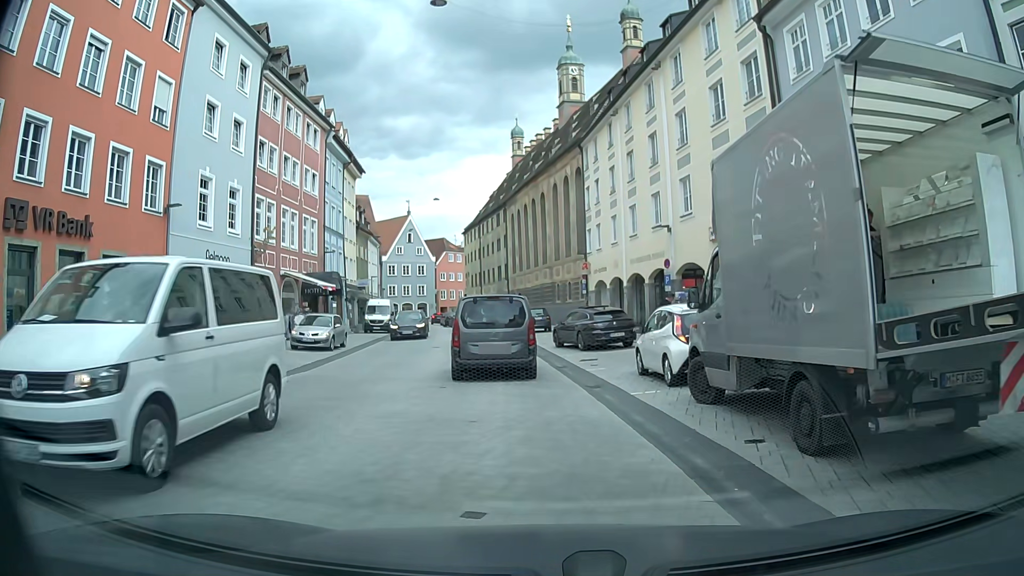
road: secondary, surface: asphalt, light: Day
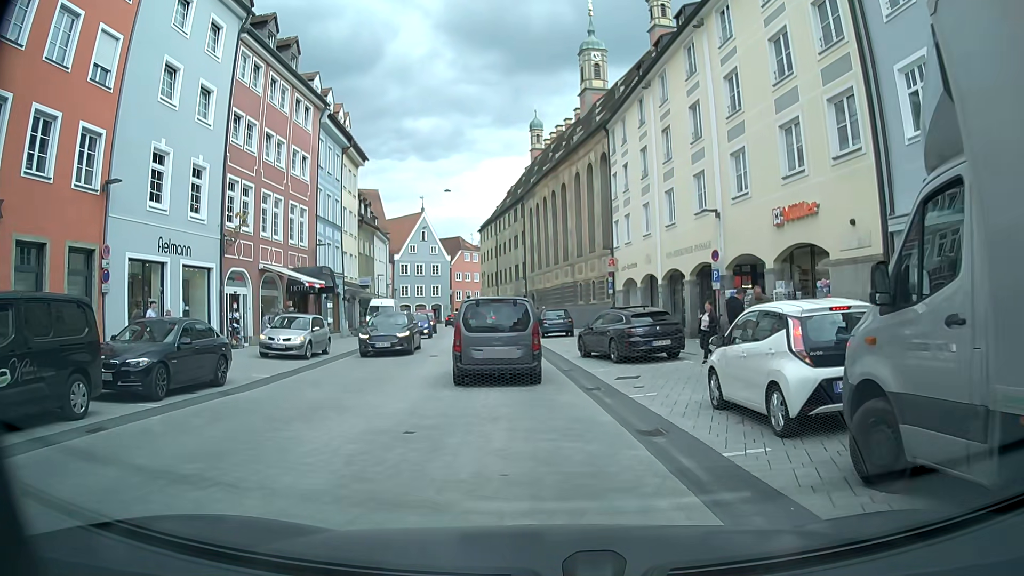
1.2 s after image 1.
(-0.1, +5.0) m; -1°
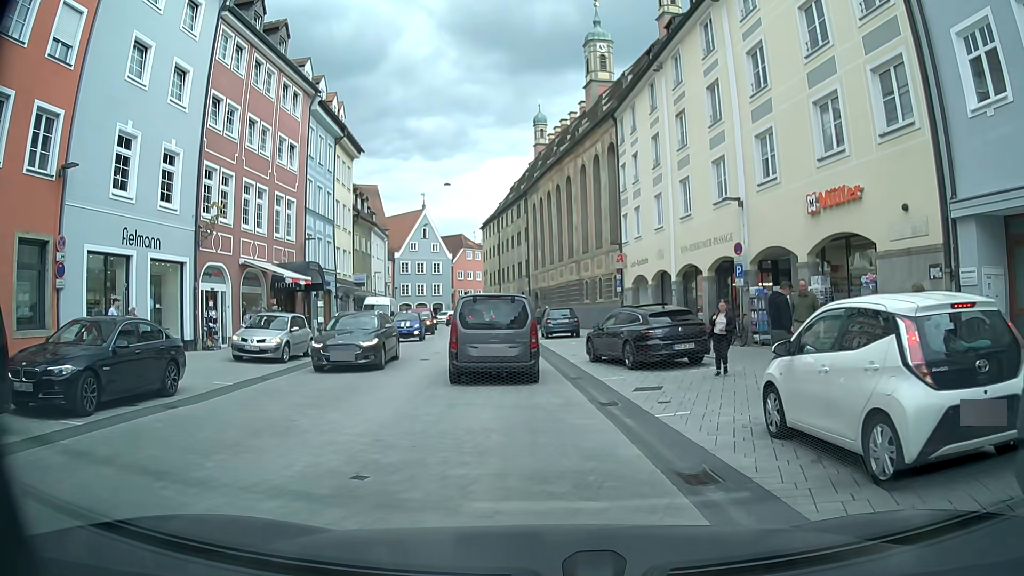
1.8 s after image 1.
(0.0, +2.4) m; 0°
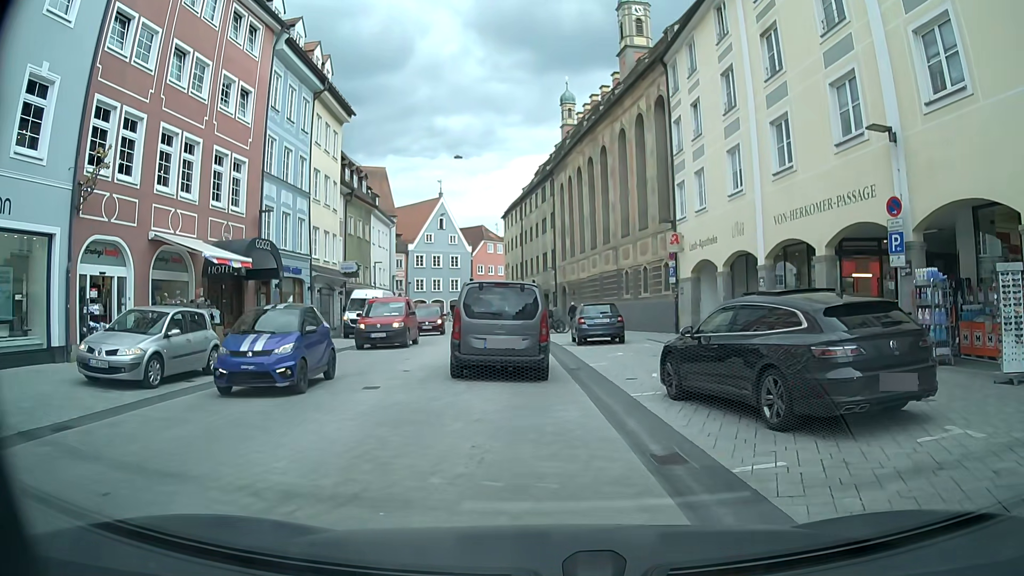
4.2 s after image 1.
(0.0, +8.6) m; -1°
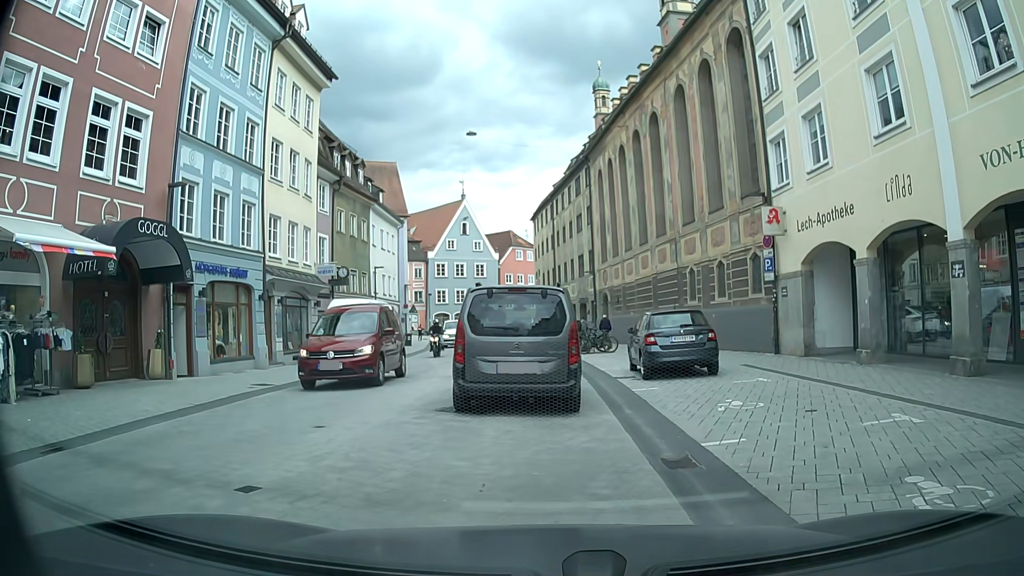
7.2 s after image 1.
(-0.2, +8.8) m; -4°
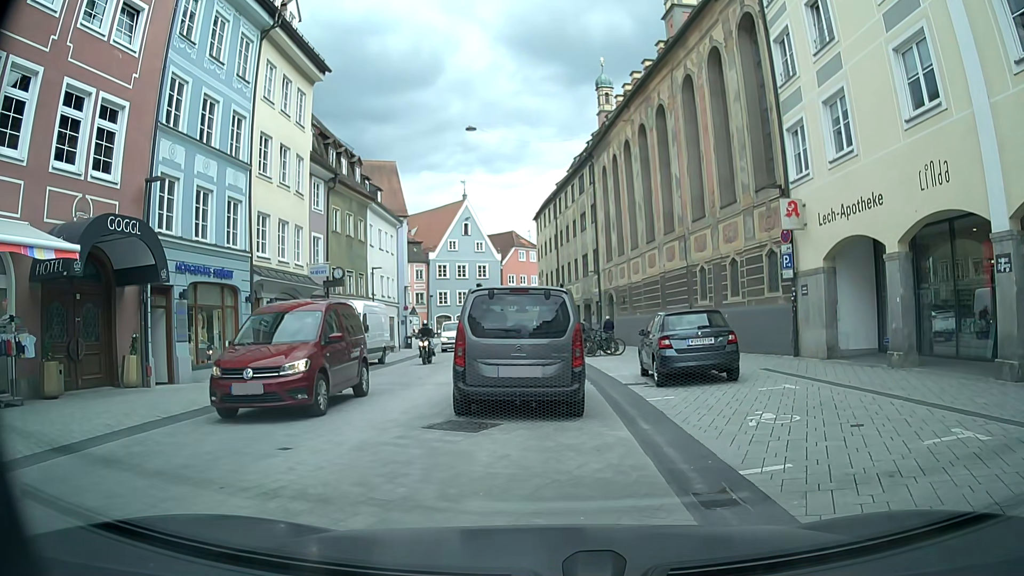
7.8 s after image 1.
(0.0, +1.3) m; 0°
